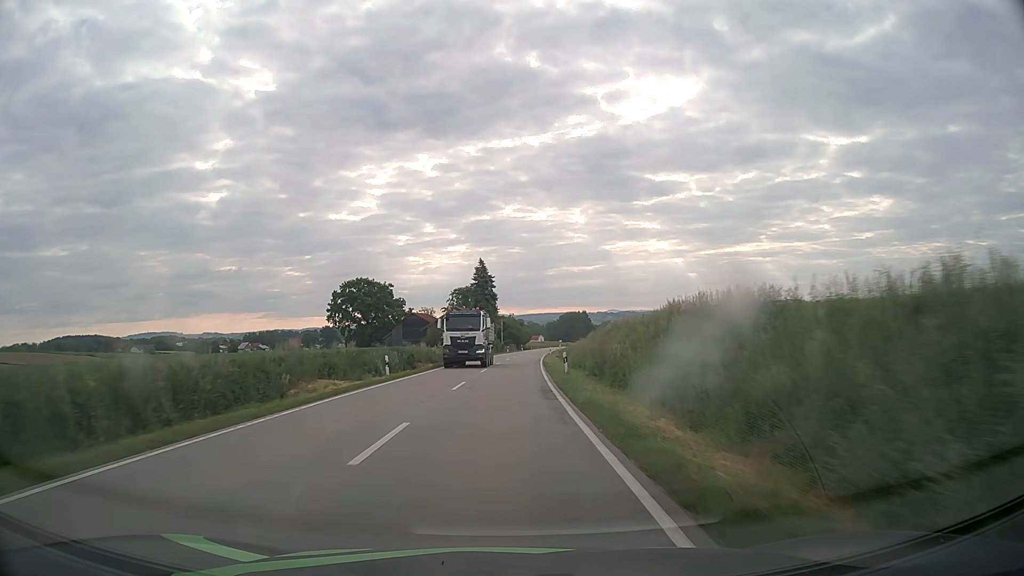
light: Day
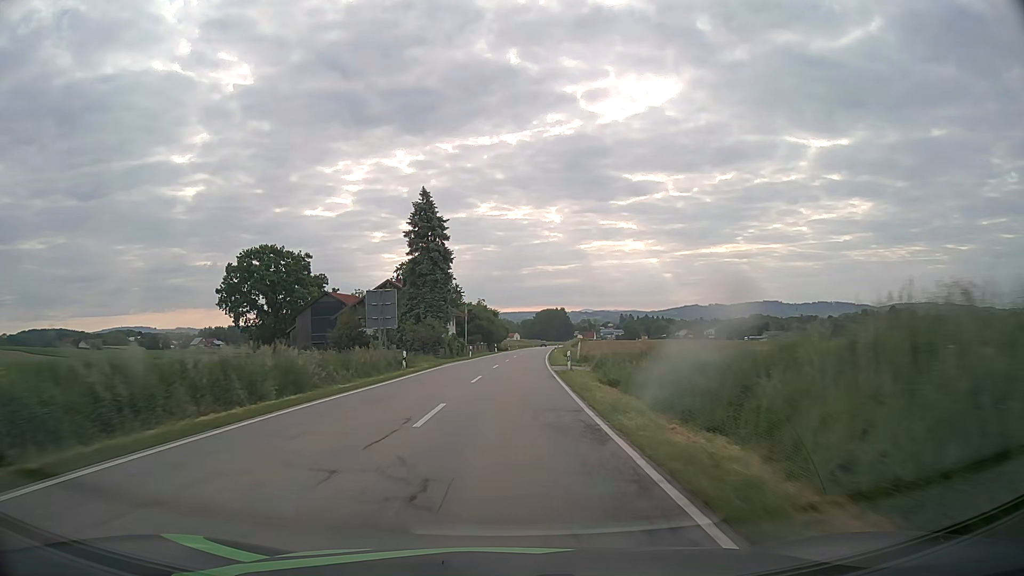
(+0.8, +47.4) m; +2°
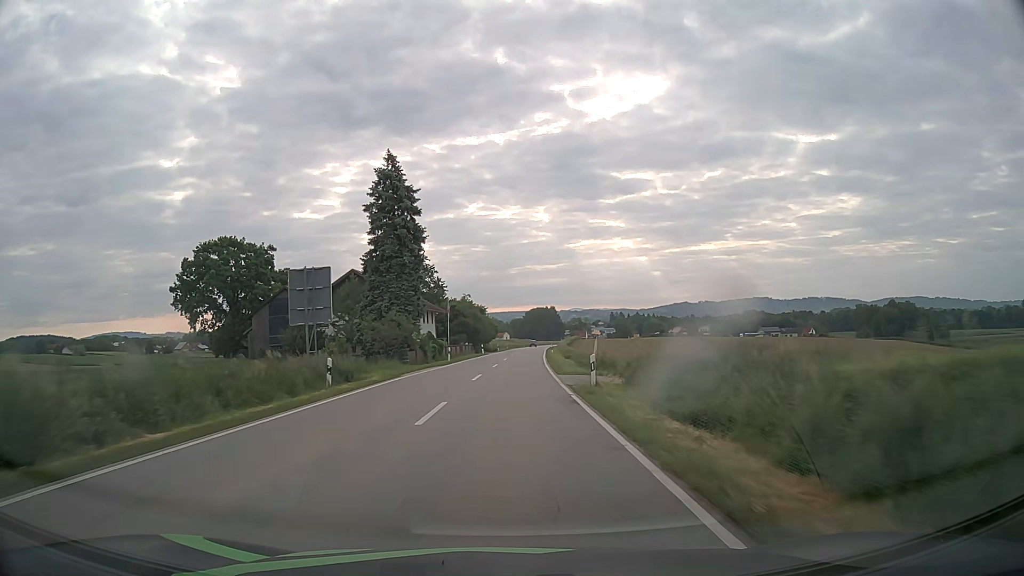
(+0.1, +11.9) m; +1°
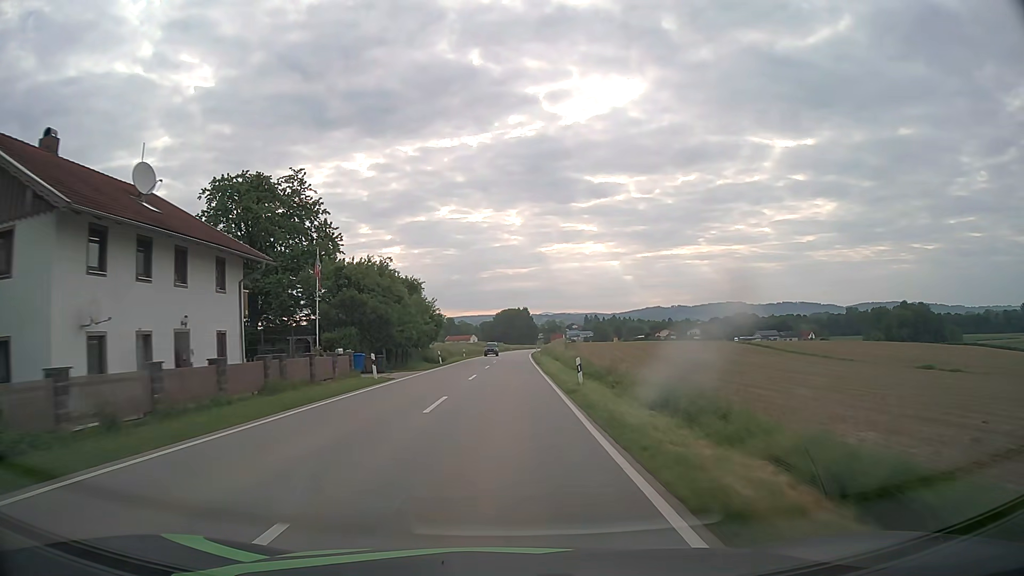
(+1.3, +48.1) m; +2°
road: secondary
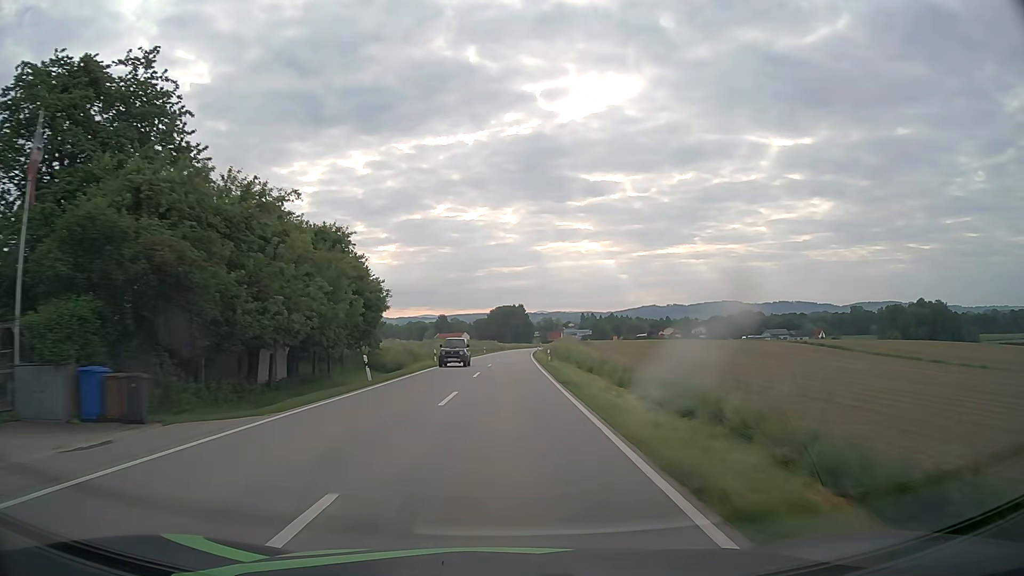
(+0.1, +24.3) m; +1°
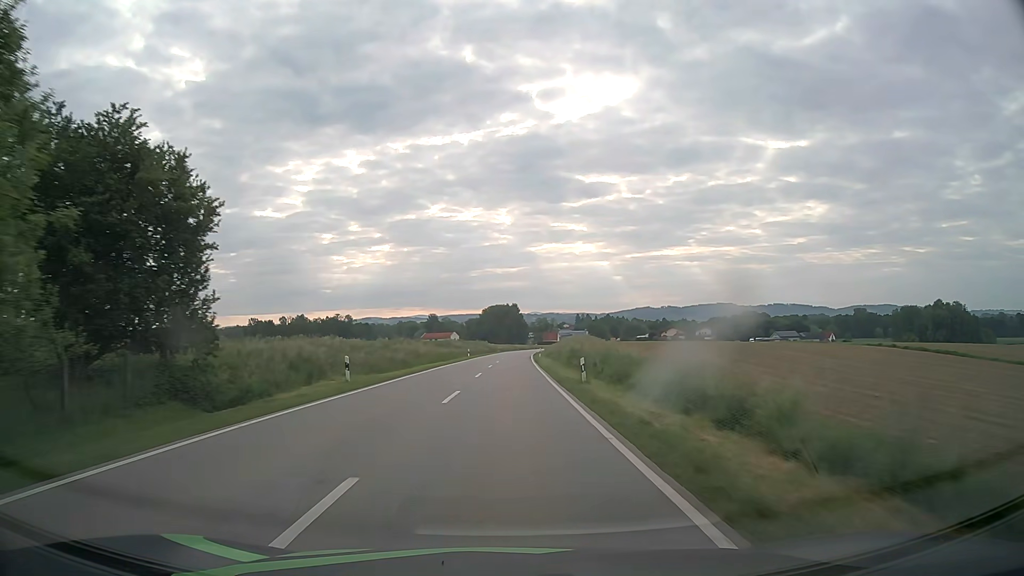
(+0.1, +24.3) m; 0°
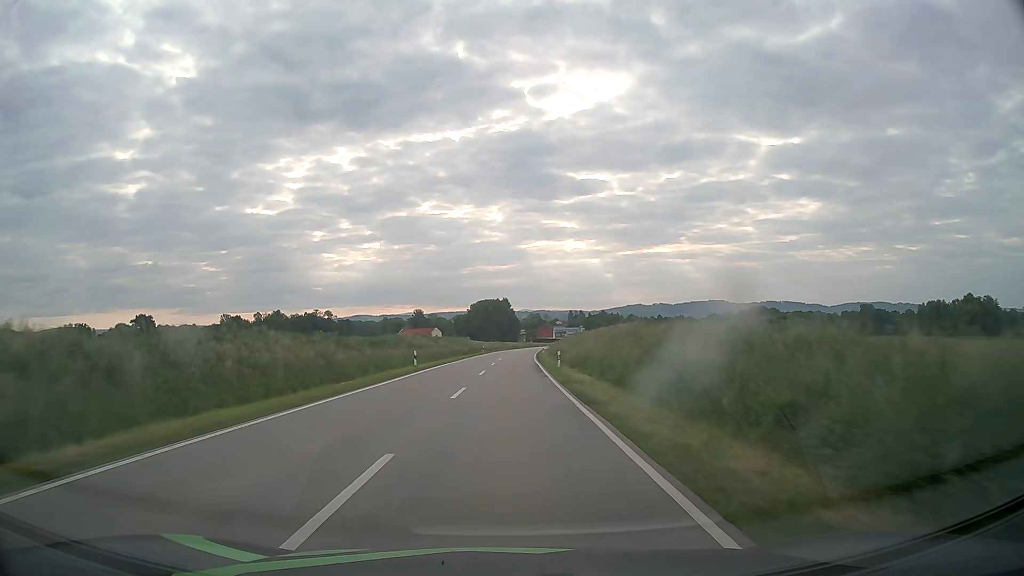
(+0.4, +36.5) m; +1°
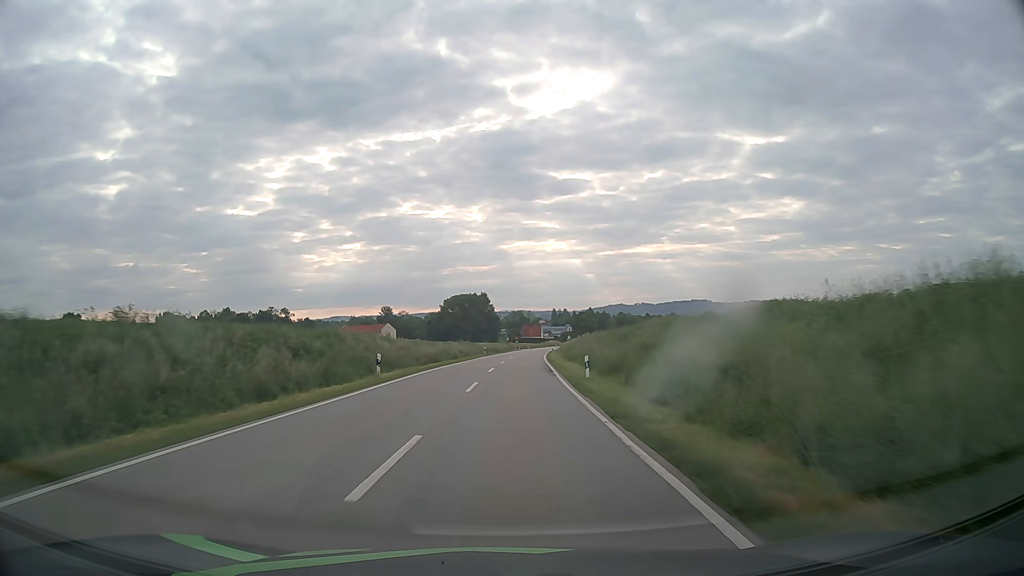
(+0.9, +61.2) m; +2°
